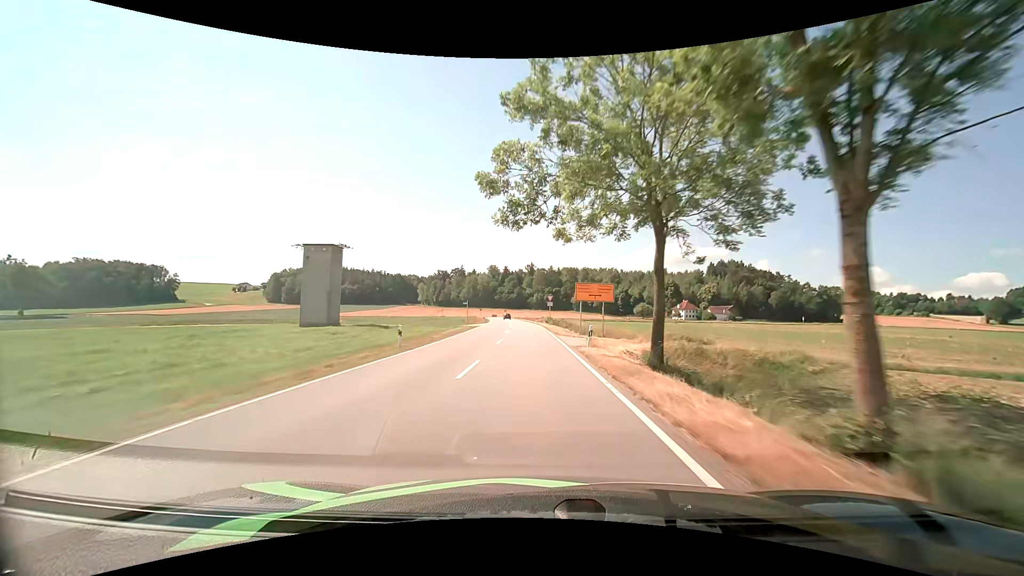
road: tertiary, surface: asphalt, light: Day
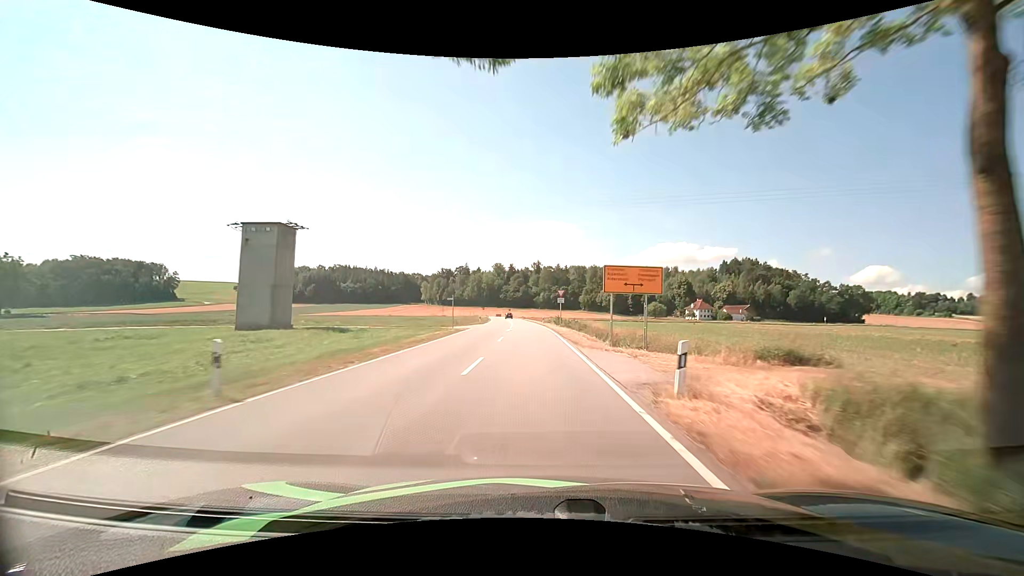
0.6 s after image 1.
(-0.1, +12.0) m; -1°
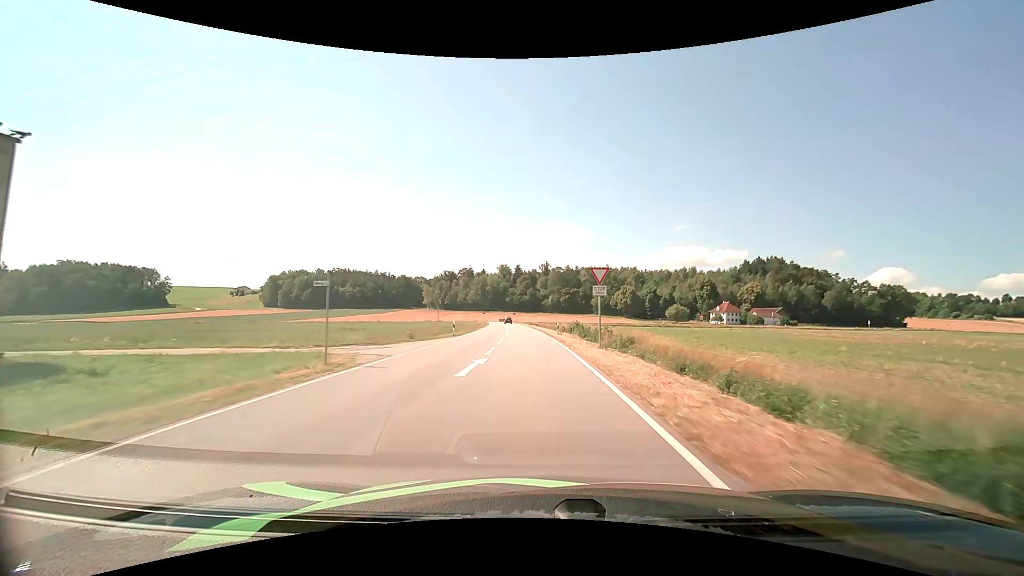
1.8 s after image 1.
(-0.2, +23.9) m; -1°
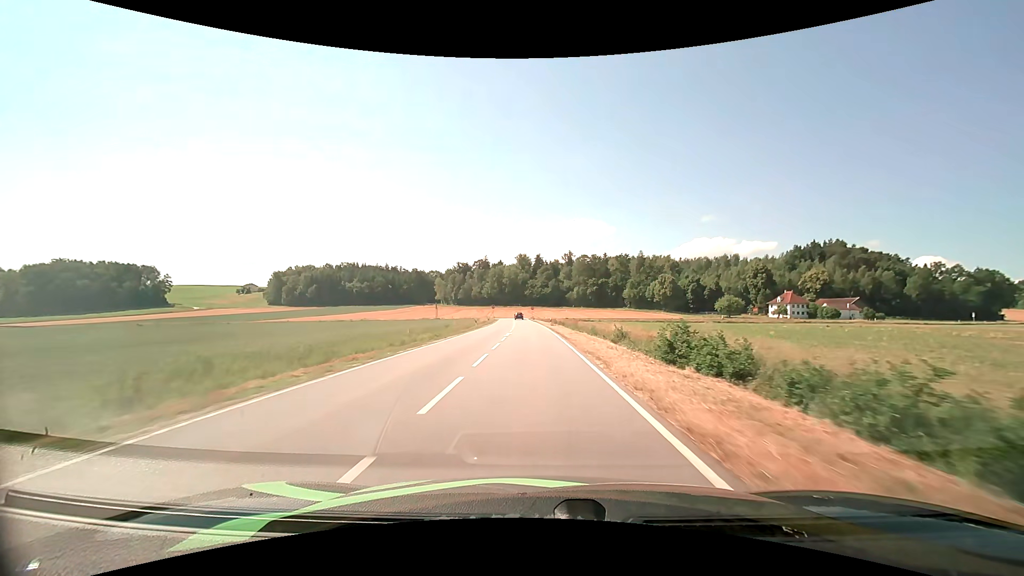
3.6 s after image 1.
(-0.7, +35.1) m; -3°
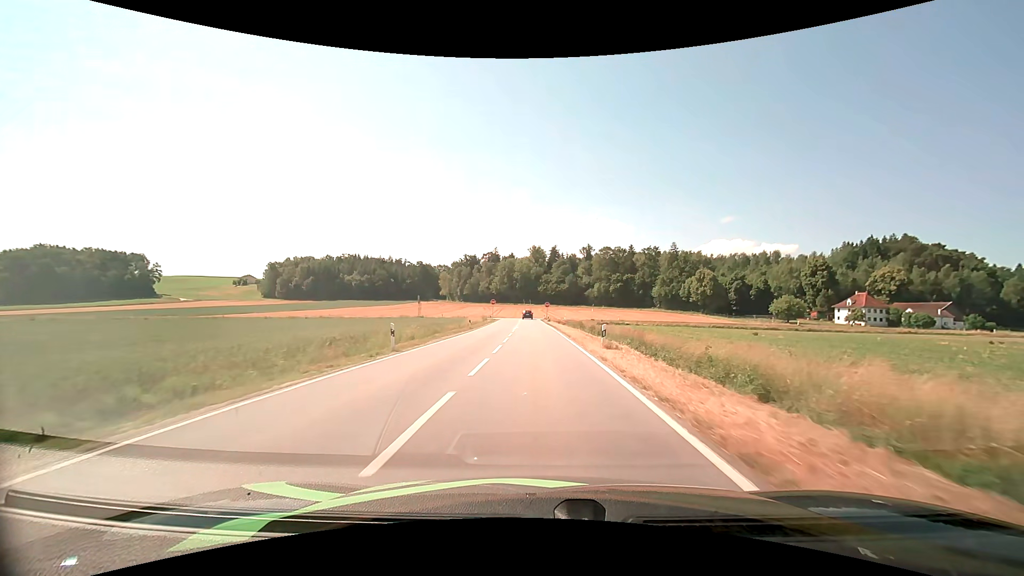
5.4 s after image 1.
(-0.6, +32.7) m; -2°
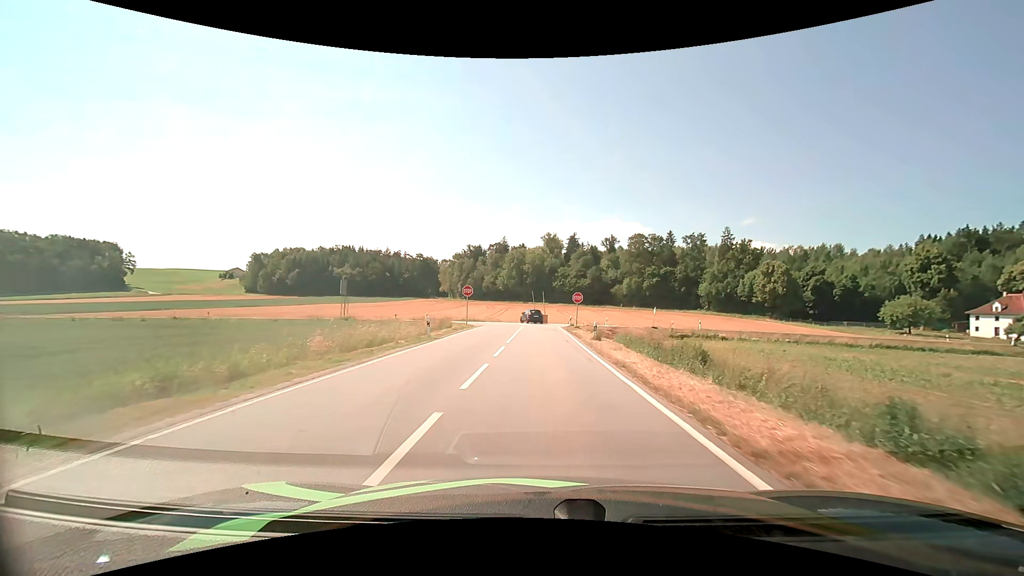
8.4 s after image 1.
(-0.6, +43.7) m; -2°
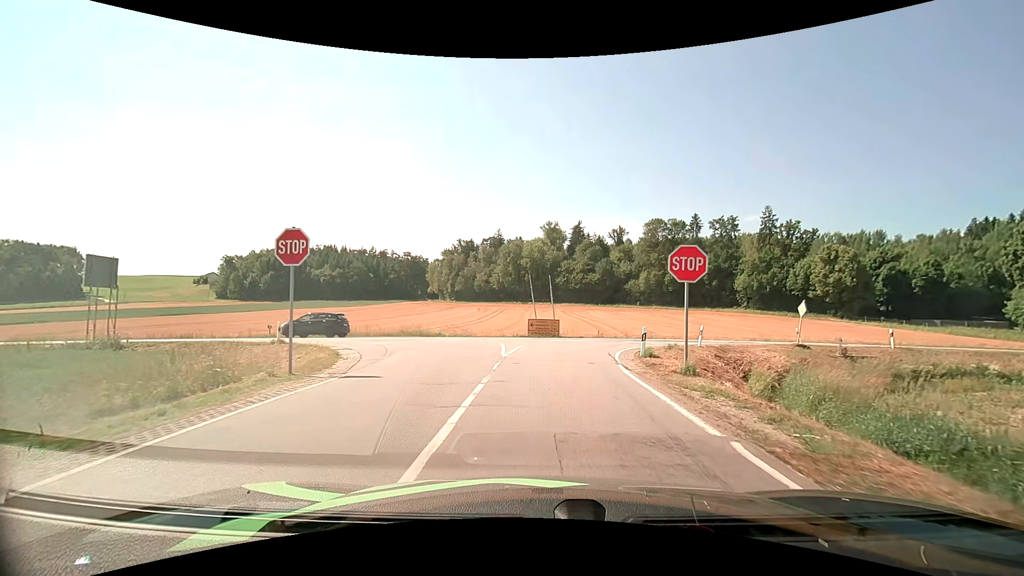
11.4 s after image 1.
(-0.1, +30.5) m; 0°
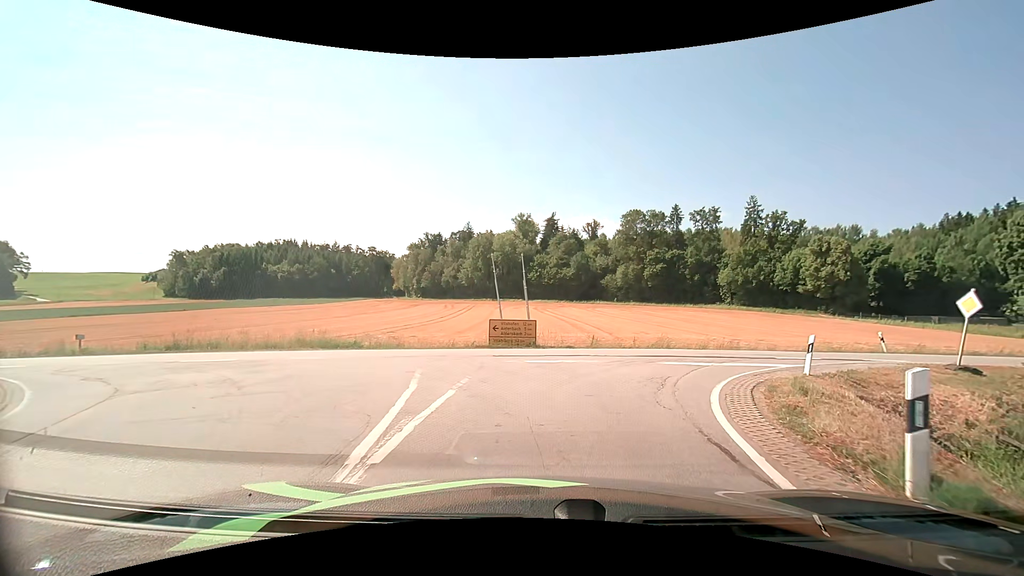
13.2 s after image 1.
(+0.1, +11.5) m; +3°
(+1, +10) (+7, +18) (+16, +22) (+26, +23) (+36, +25) (+45, +27) (+55, +30) (+65, +33) (+74, +36) (+84, +39) m
